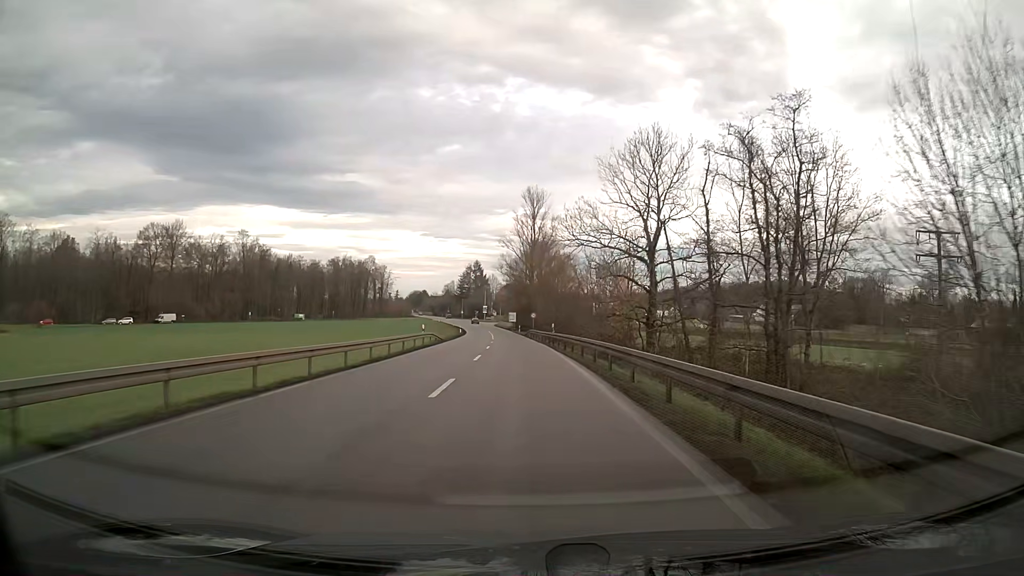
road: secondary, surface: asphalt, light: Day
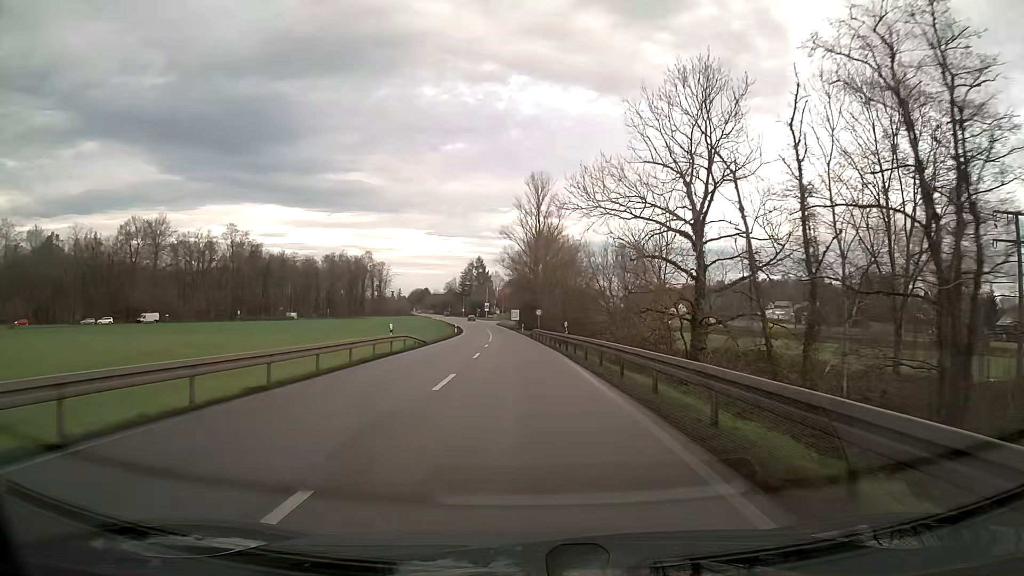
(0.0, +11.1) m; 0°
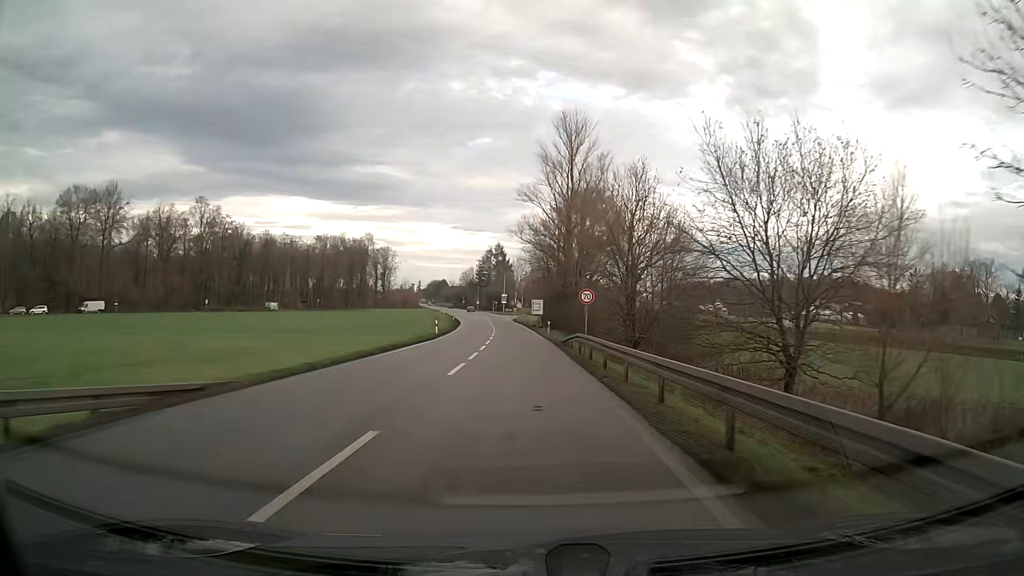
(-0.5, +33.5) m; -2°
